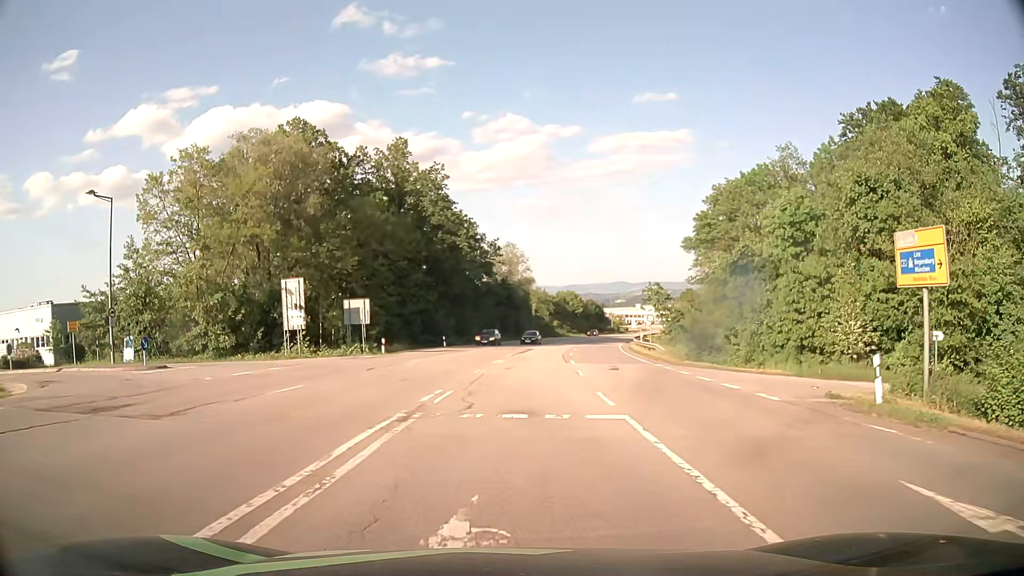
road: secondary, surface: asphalt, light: Day
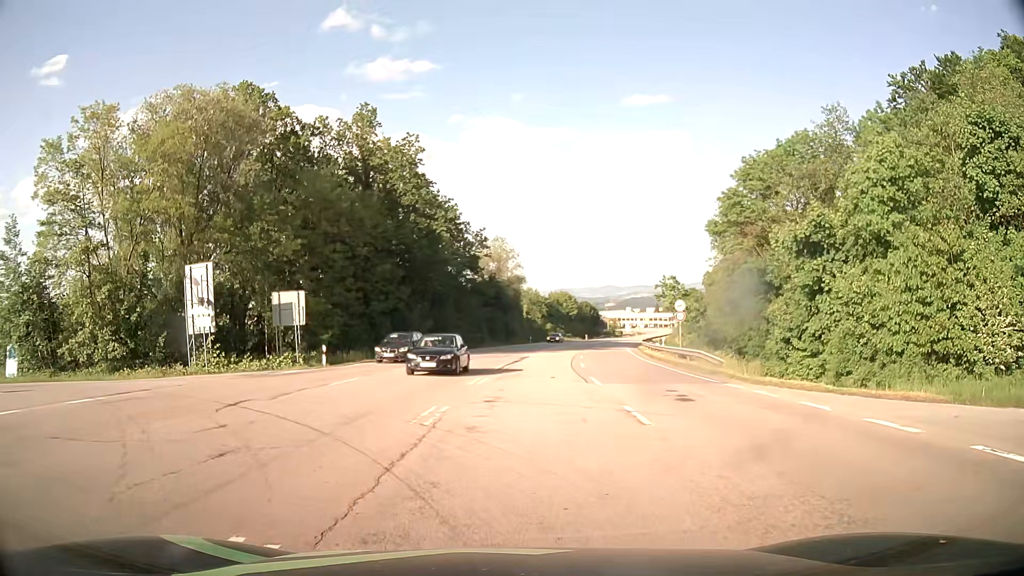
(+0.1, +11.5) m; 0°
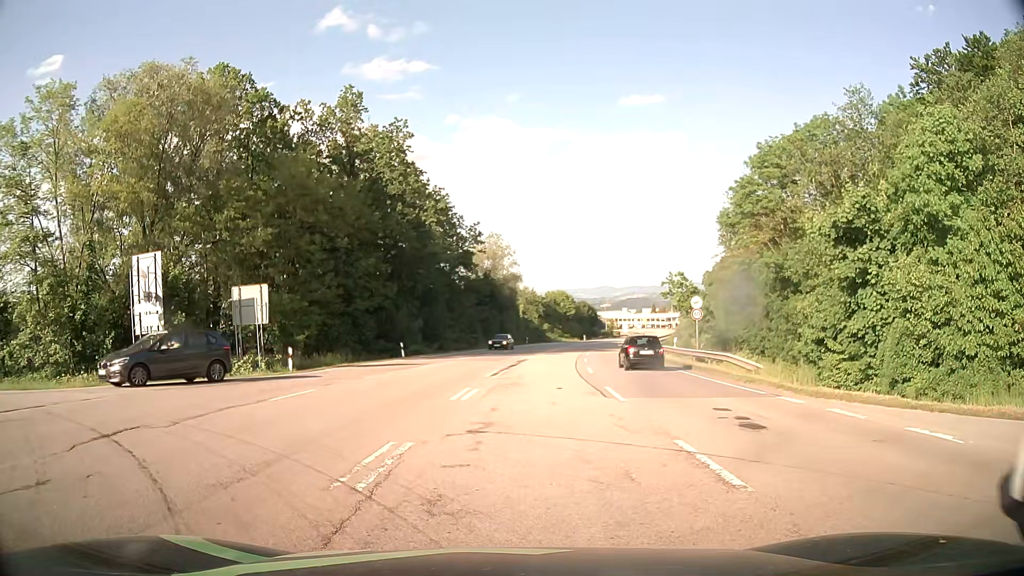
(+0.1, +4.1) m; +3°
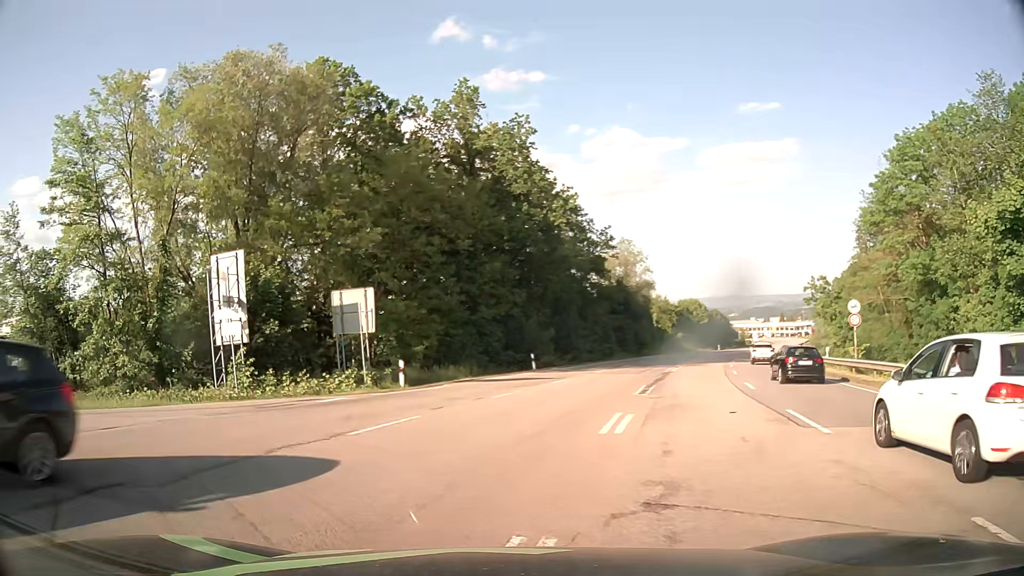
(-0.3, +4.2) m; -11°
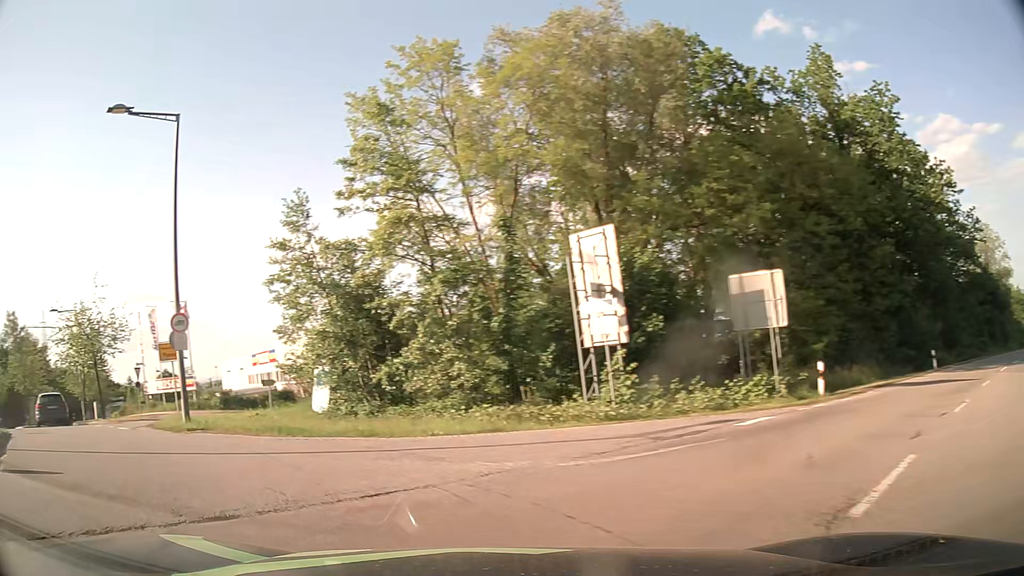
(-1.4, +5.2) m; -31°
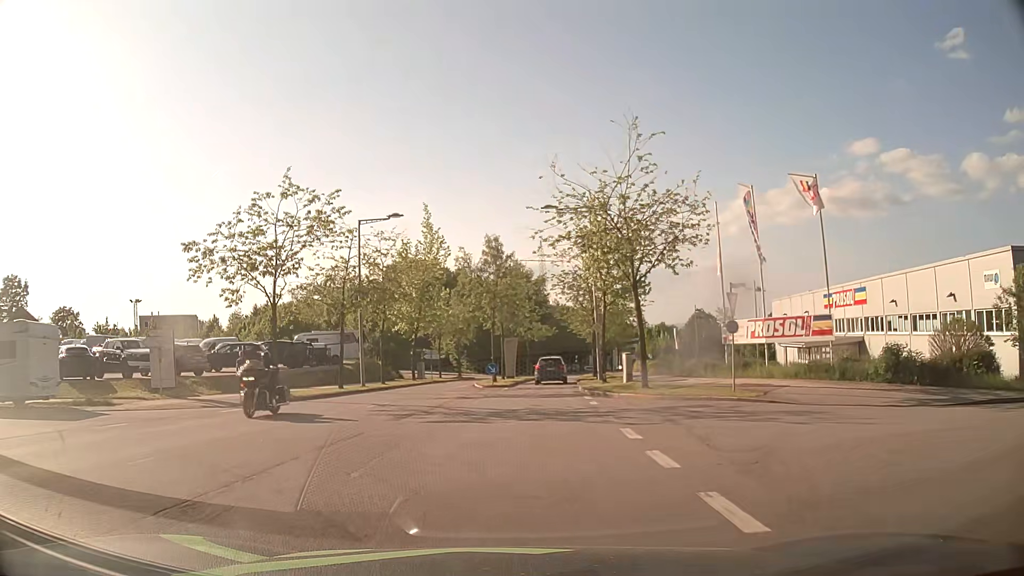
(-12.8, +17.5) m; -46°
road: residential
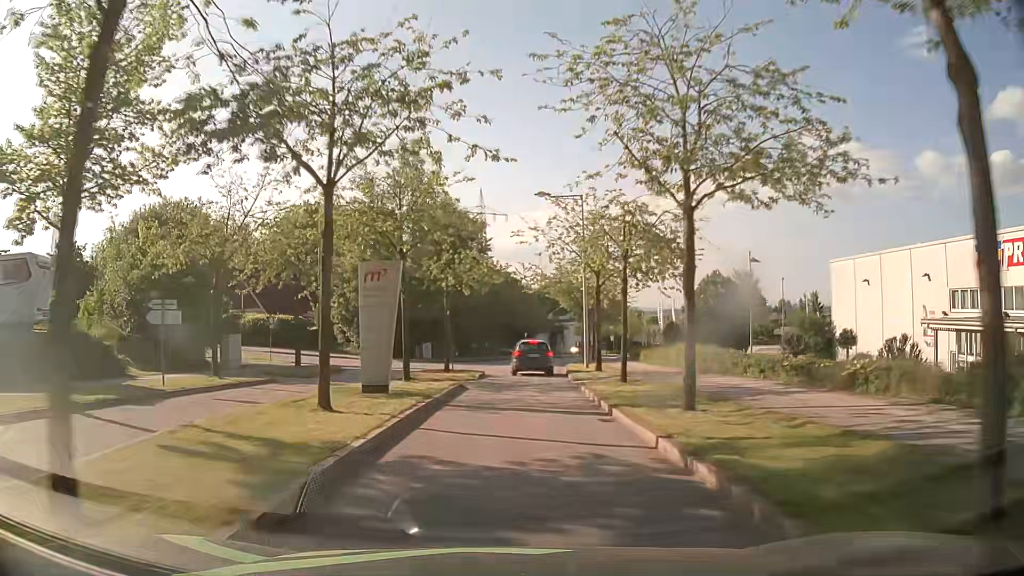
(+1.9, +35.0) m; +6°
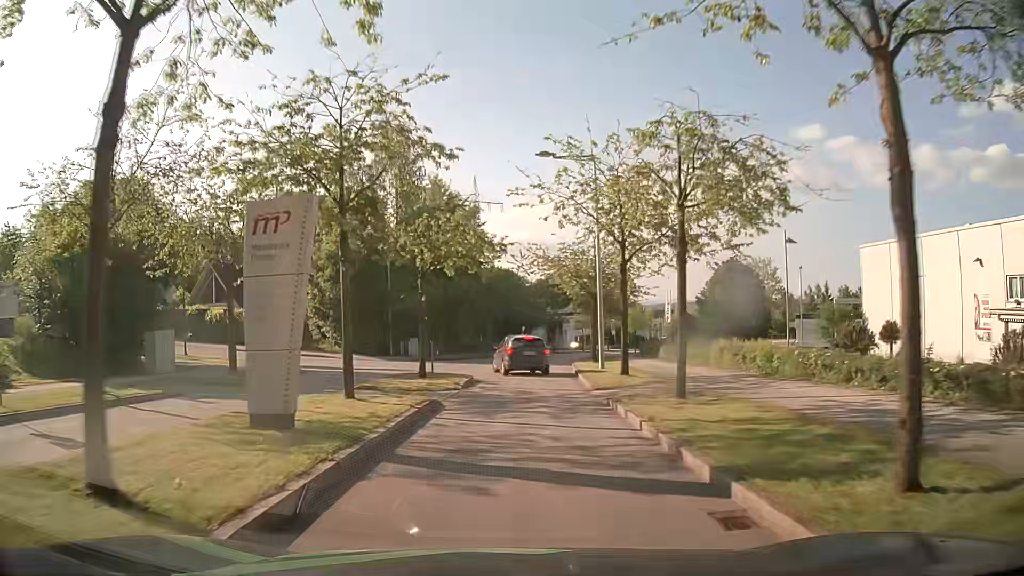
(0.0, +6.8) m; 0°
(0, +10) (0, +20) (+1, +30) (+1, +40) (+2, +50) (+4, +60) (+6, +70) (+9, +79) (+11, +89) (+15, +98) m
